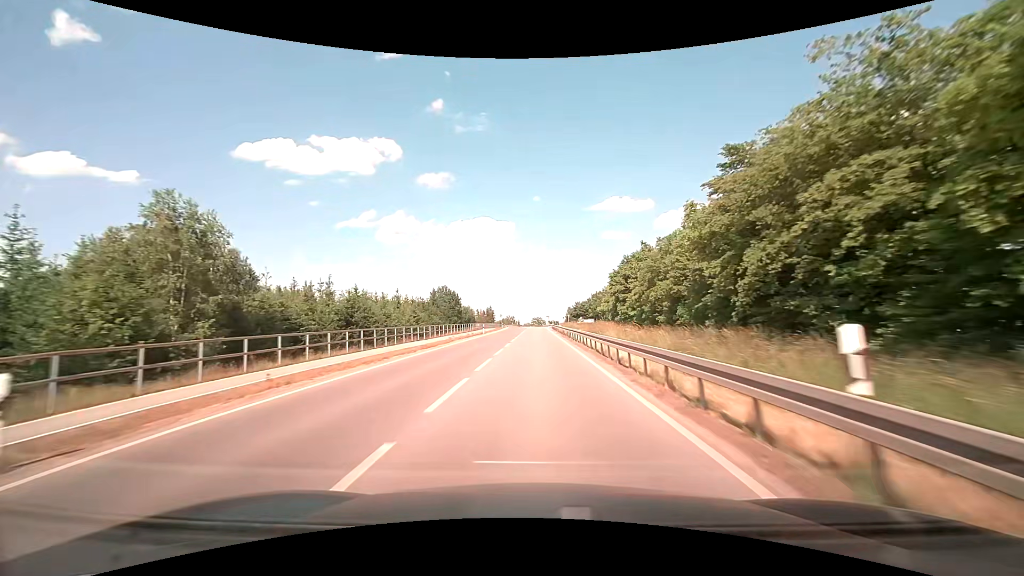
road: tertiary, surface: asphalt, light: Day
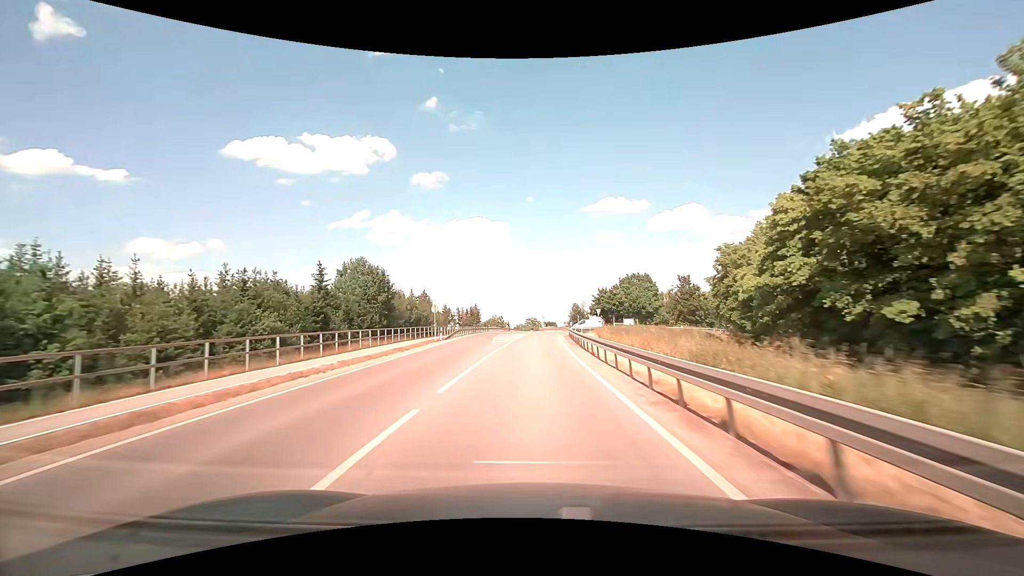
(0.0, +64.1) m; 0°
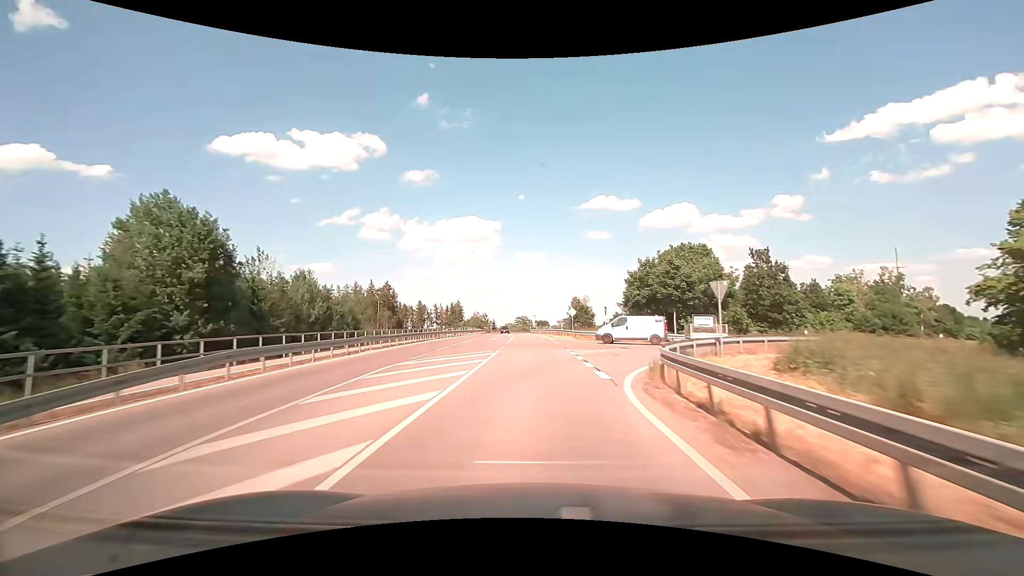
(+0.4, +38.7) m; +1°
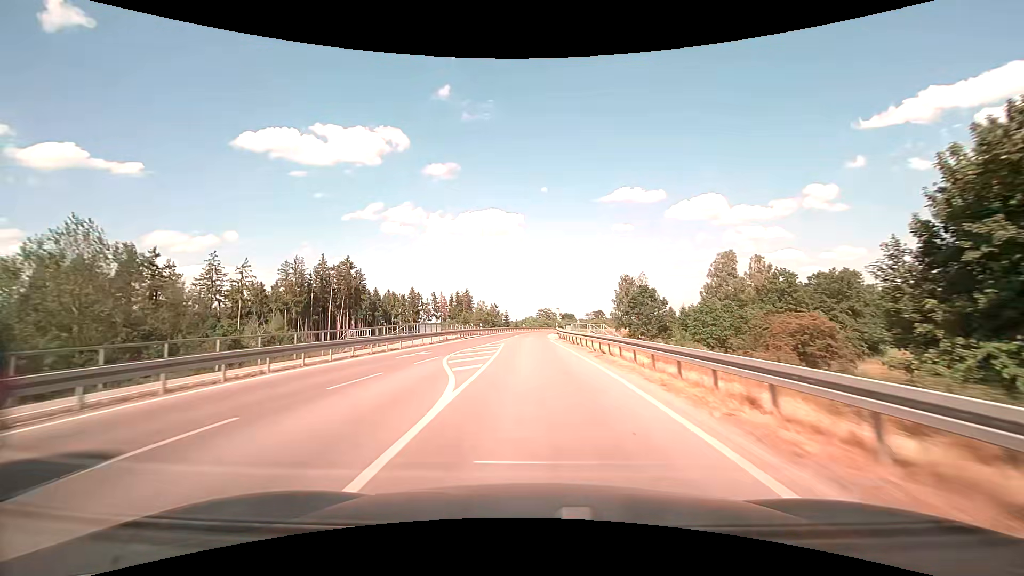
(-0.7, +51.2) m; -2°
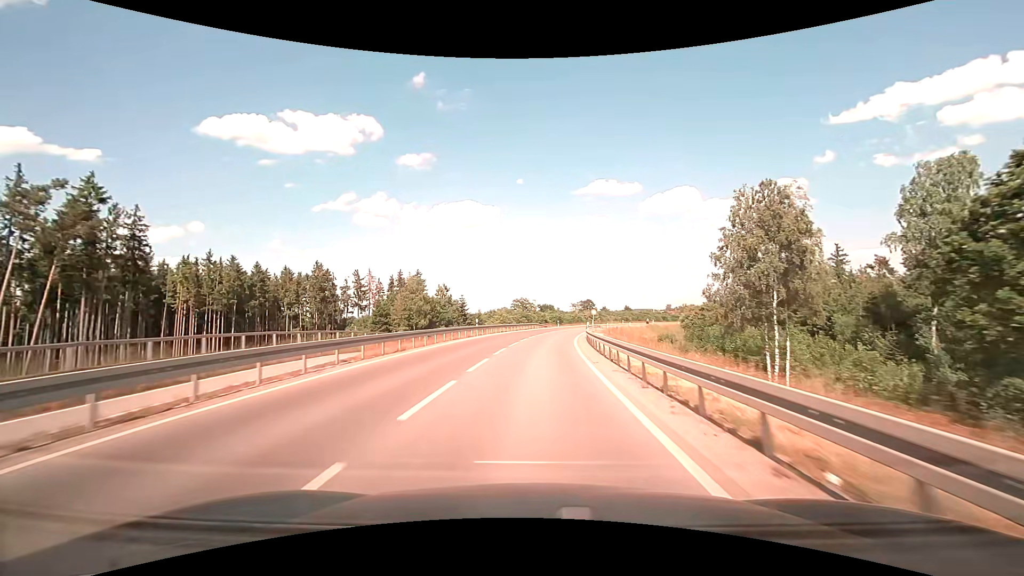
(0.0, +59.9) m; +3°
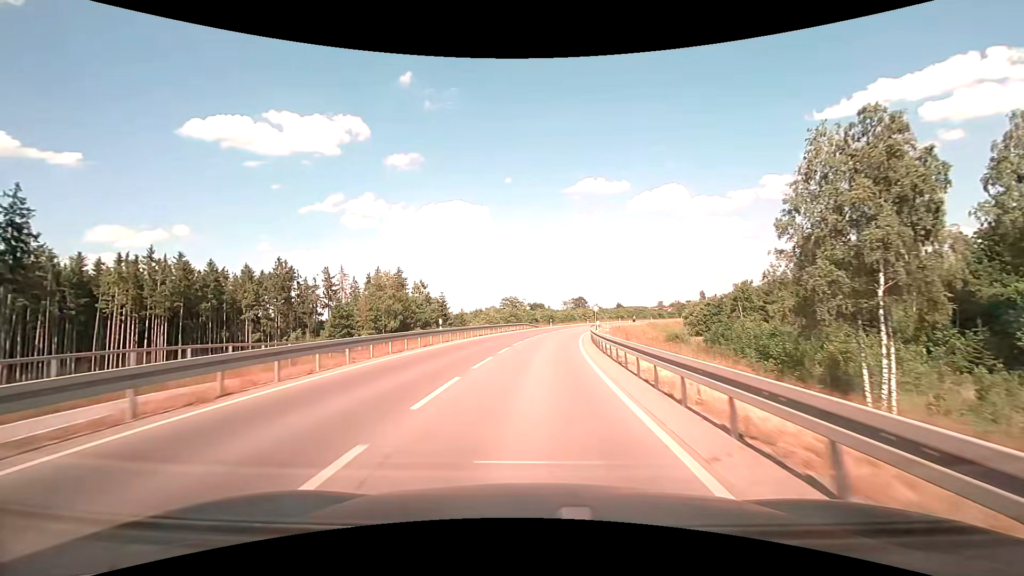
(+0.1, +11.2) m; +1°
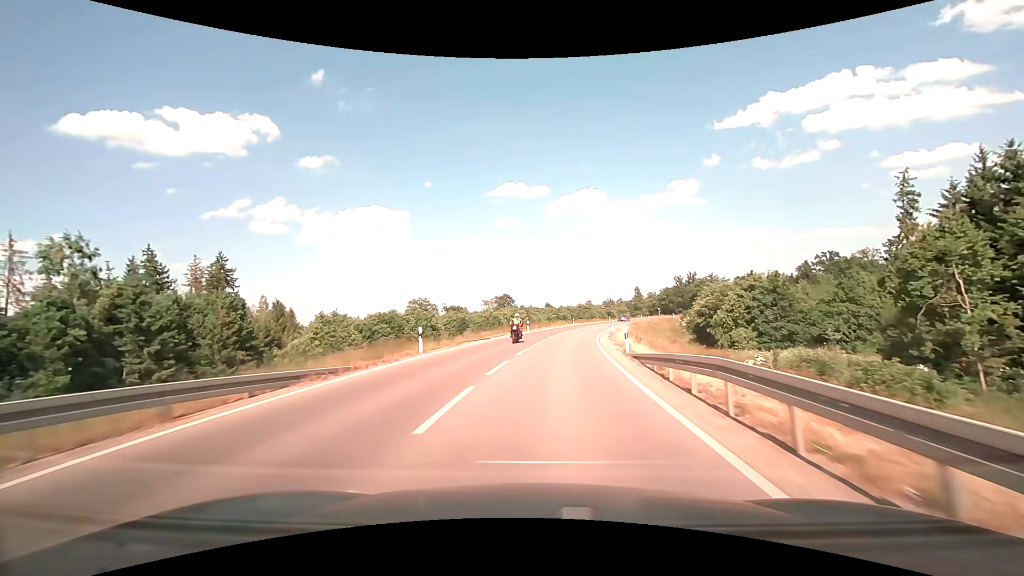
(+3.6, +54.8) m; +9°
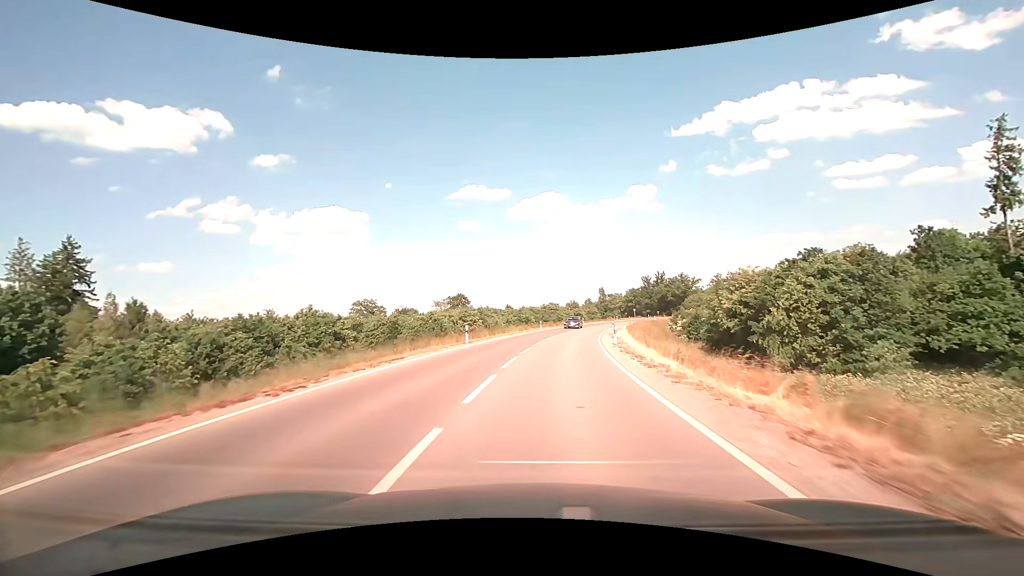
(+0.8, +22.3) m; +4°
(0, +10) (+1, +20) (+2, +30) (+3, +40) (+5, +50) (+7, +60) (+9, +69) (+12, +79) (+14, +88) (+18, +98) m
